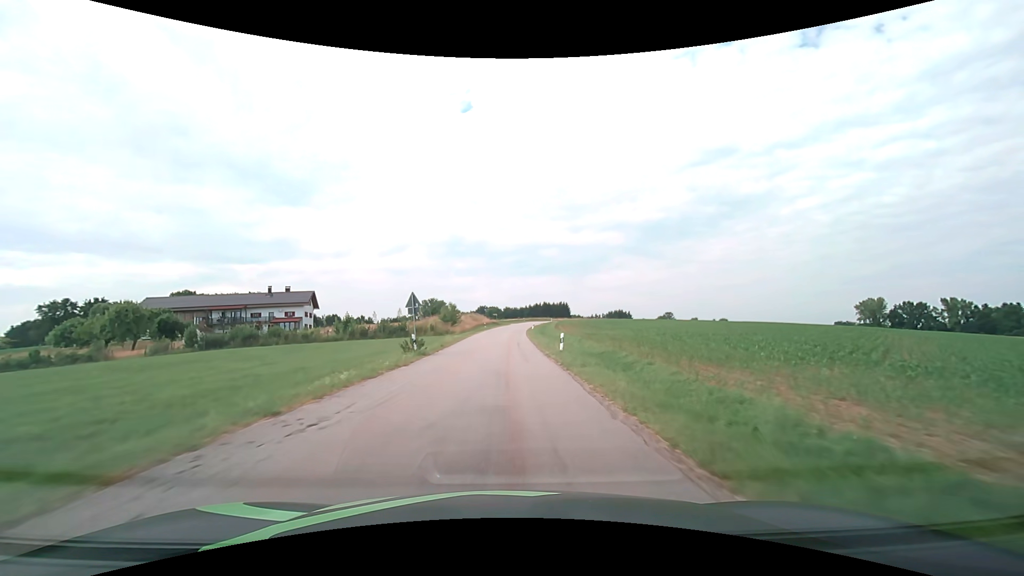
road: tertiary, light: Day
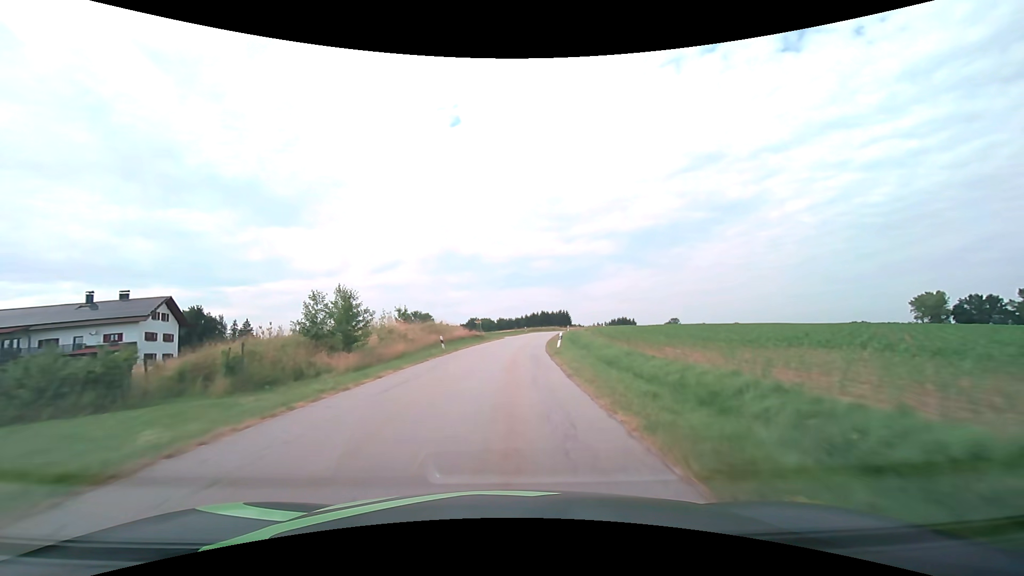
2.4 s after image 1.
(+0.3, +43.4) m; +1°
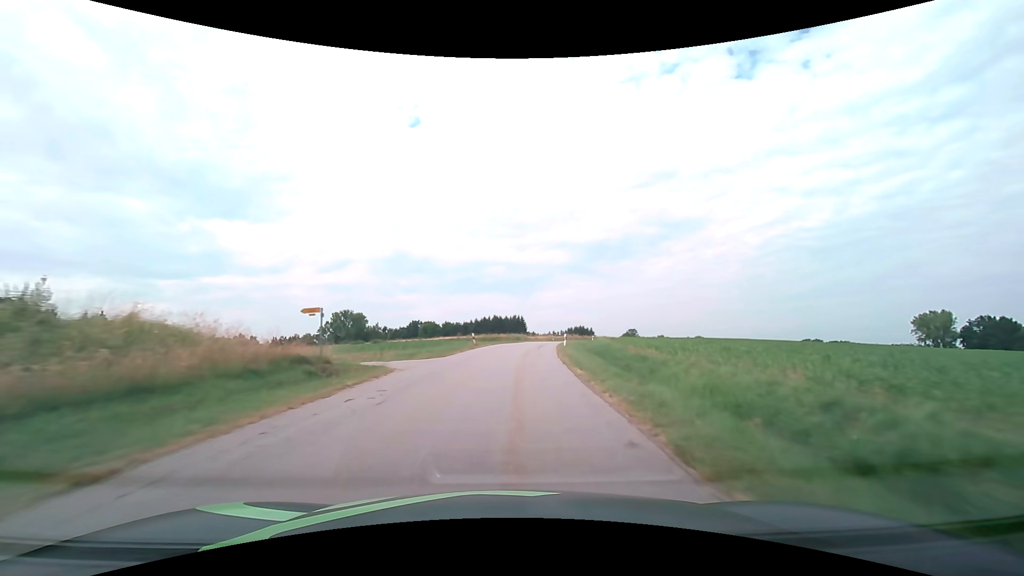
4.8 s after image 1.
(+1.4, +42.9) m; +5°
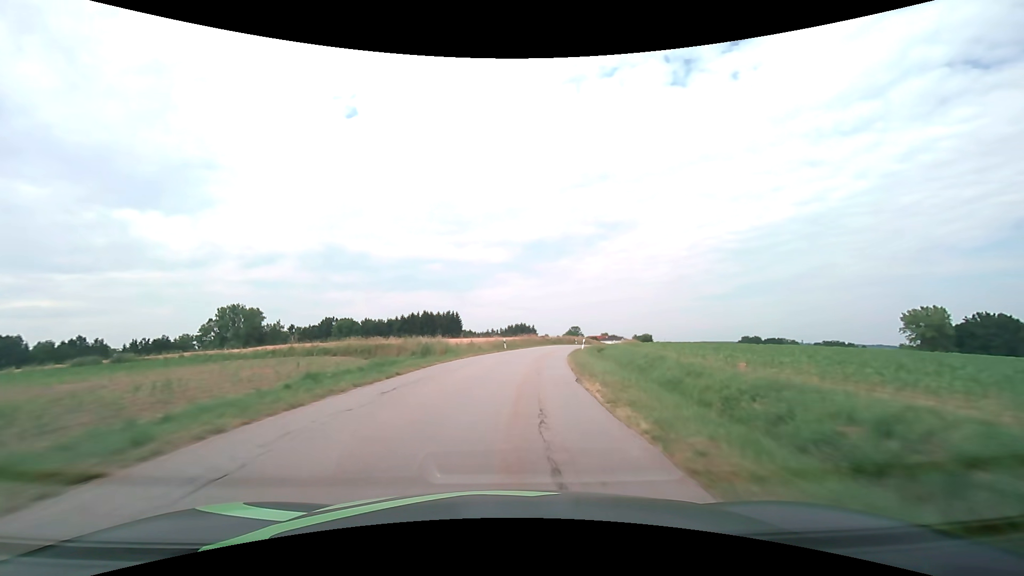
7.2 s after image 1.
(+2.6, +43.0) m; +7°
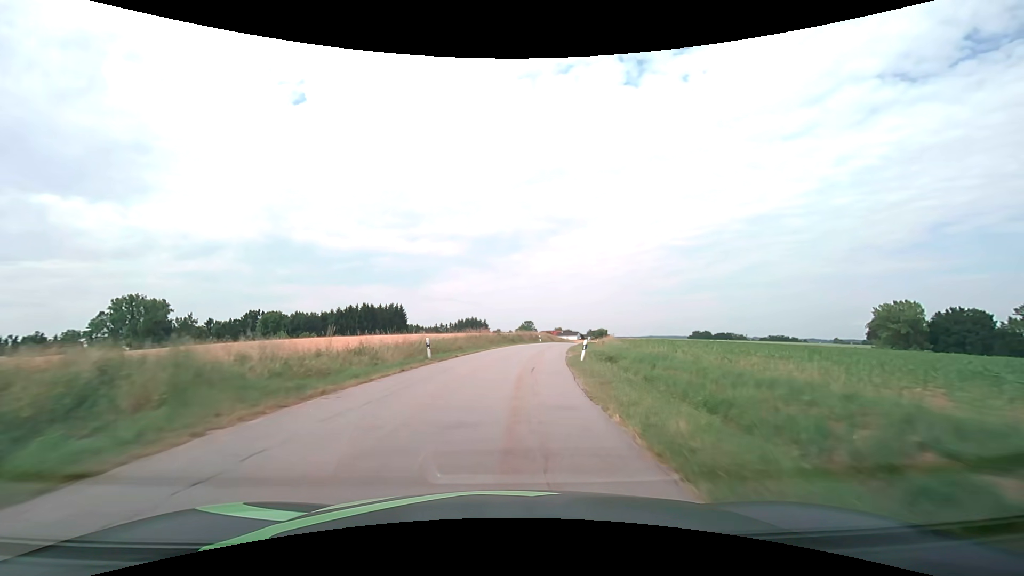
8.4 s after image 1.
(+1.0, +21.7) m; +5°
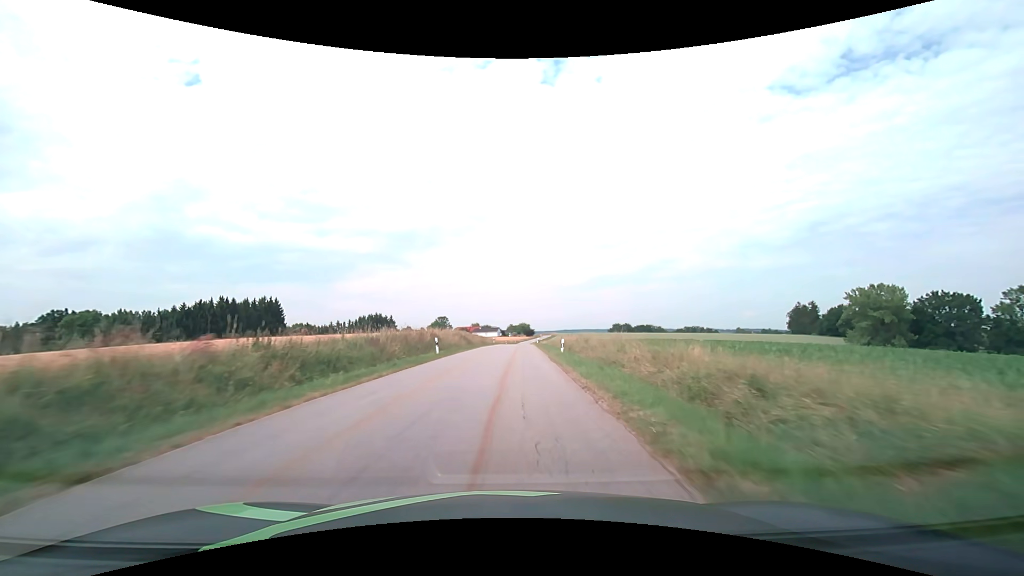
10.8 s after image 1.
(+3.8, +43.7) m; +10°
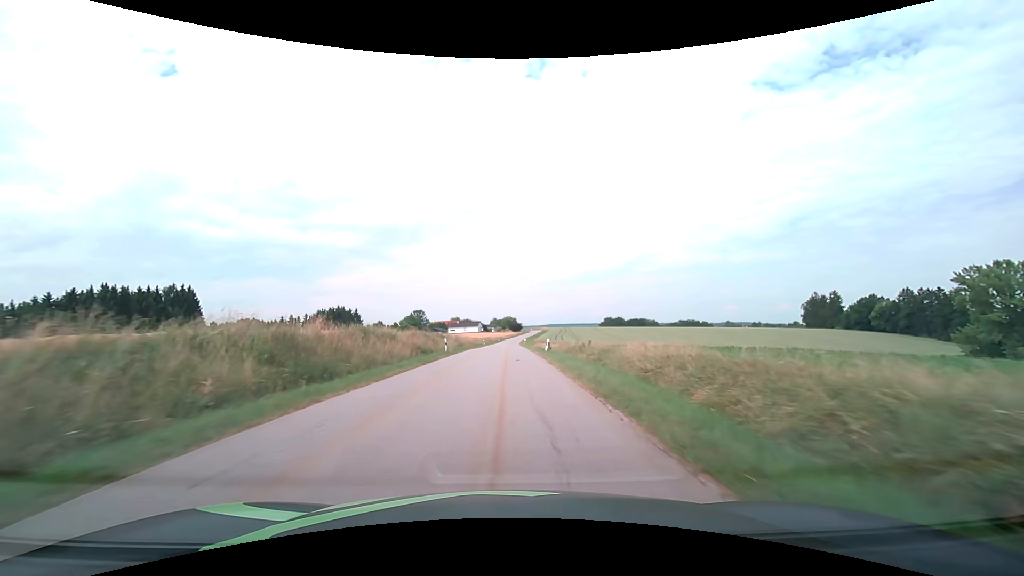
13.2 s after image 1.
(+1.0, +44.3) m; +2°
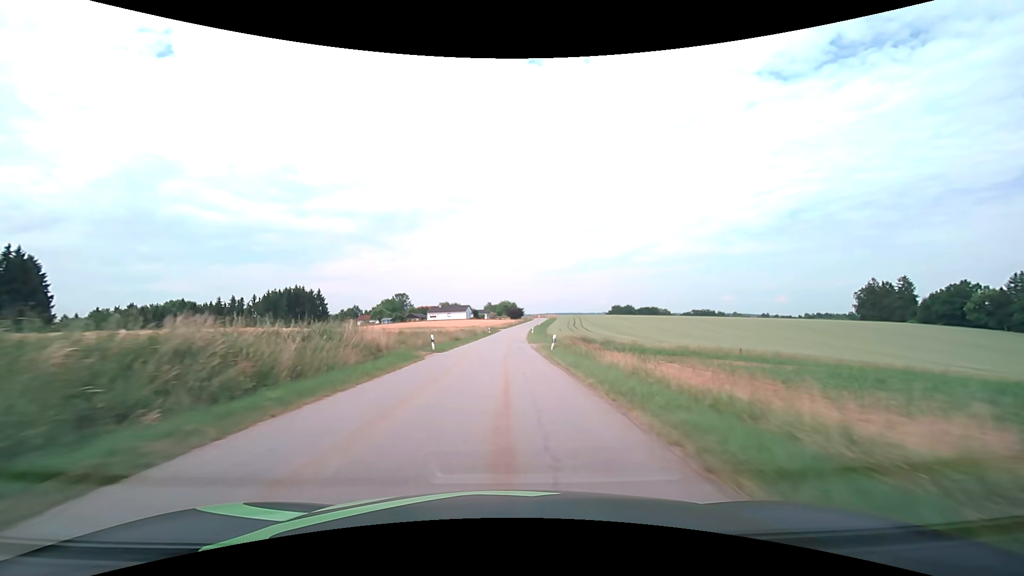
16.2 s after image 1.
(+0.2, +55.6) m; 0°
(0, +10) (0, +20) (0, +30) (0, +40) (0, +50) (+1, +60) (+1, +70) (+2, +80) (+2, +90) (+3, +100) m
